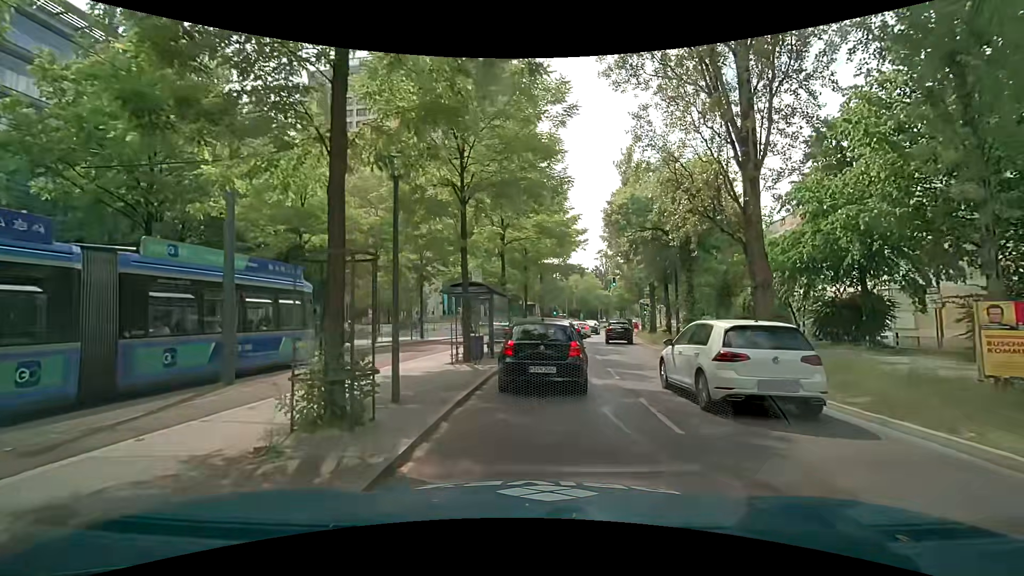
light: Day
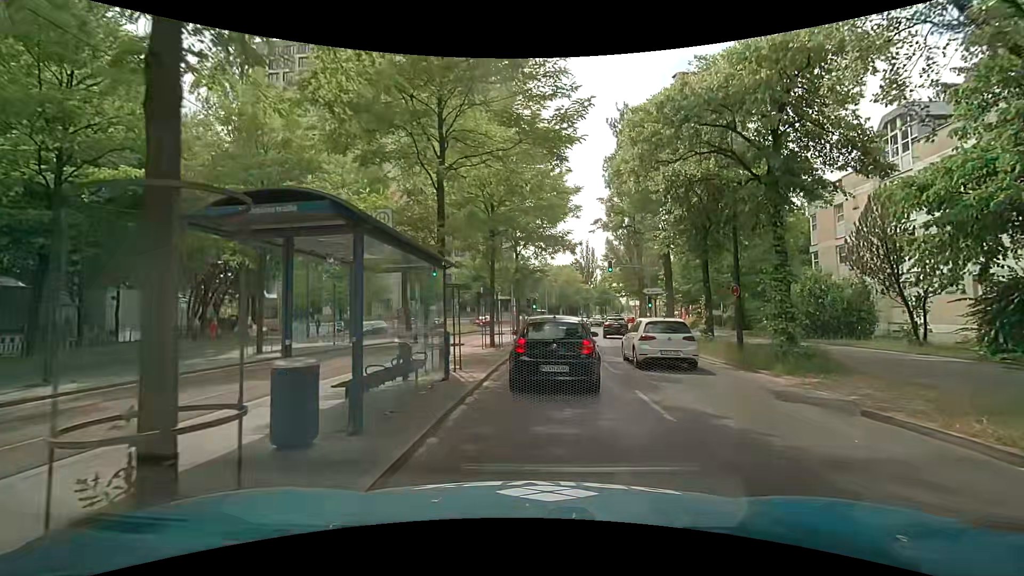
(+0.2, +11.5) m; +1°
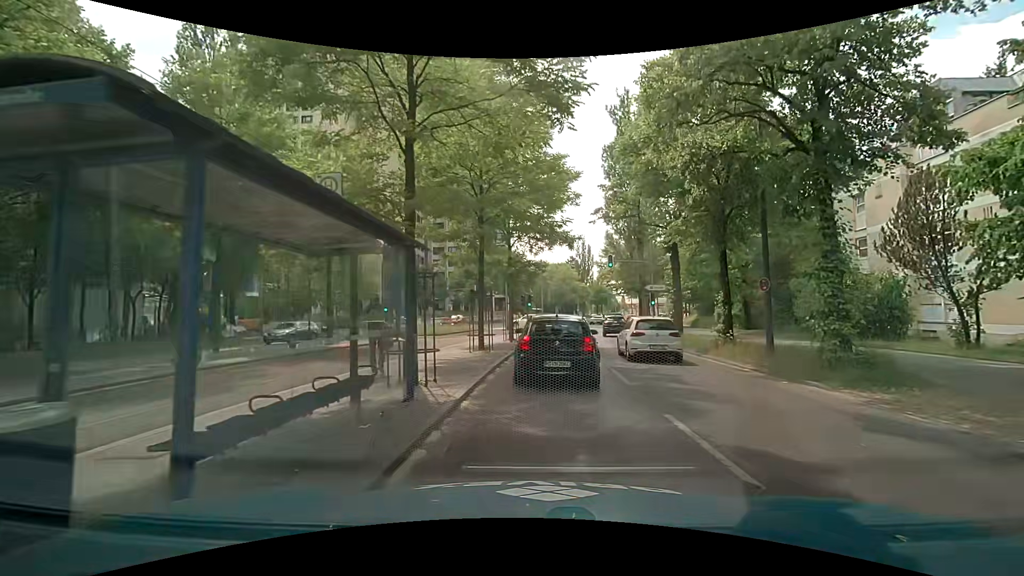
(+0.1, +2.6) m; +1°
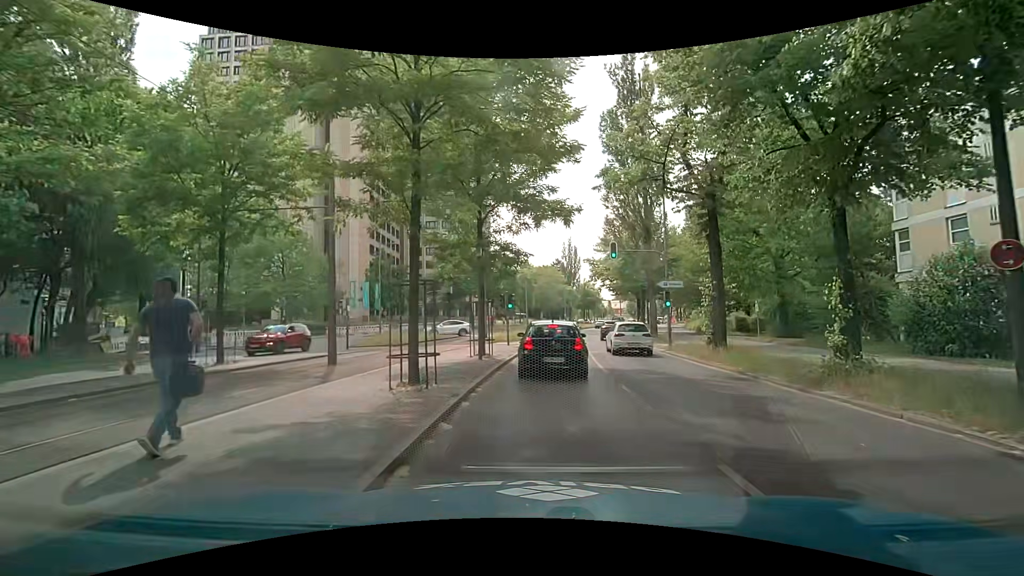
(+0.3, +8.5) m; +4°
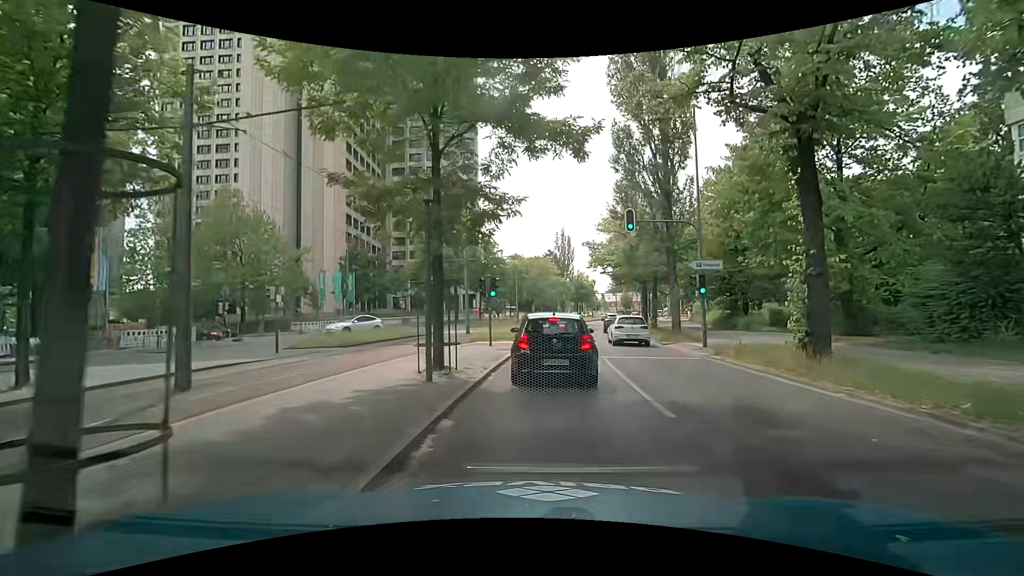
(0.0, +7.2) m; -1°
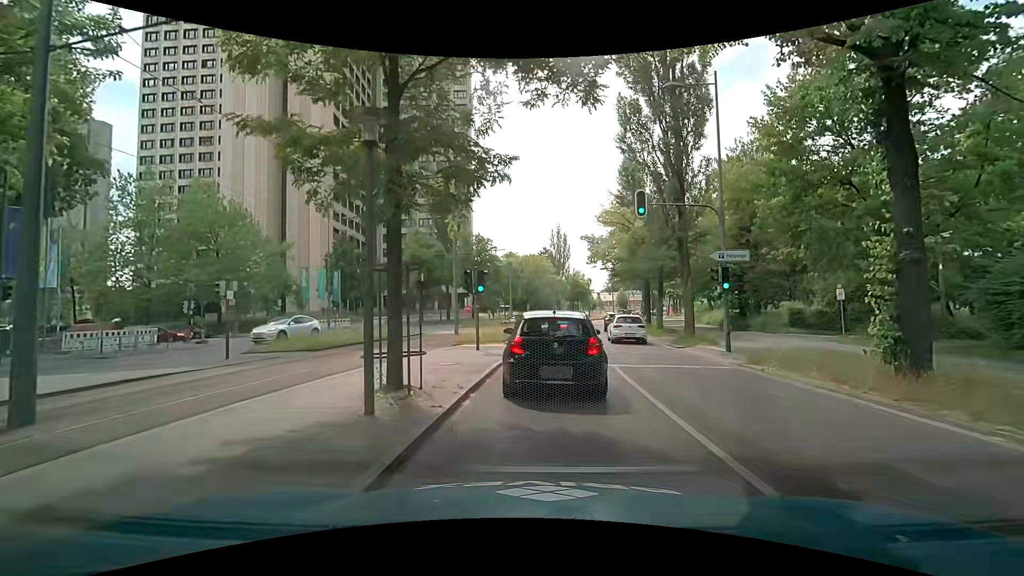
(+0.1, +3.1) m; +1°
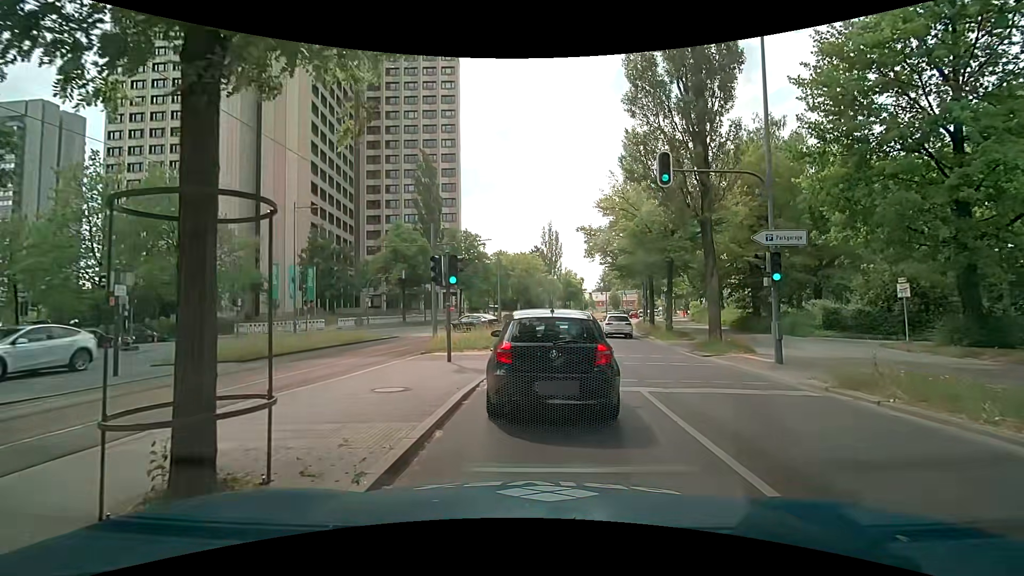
(0.0, +4.4) m; -1°
